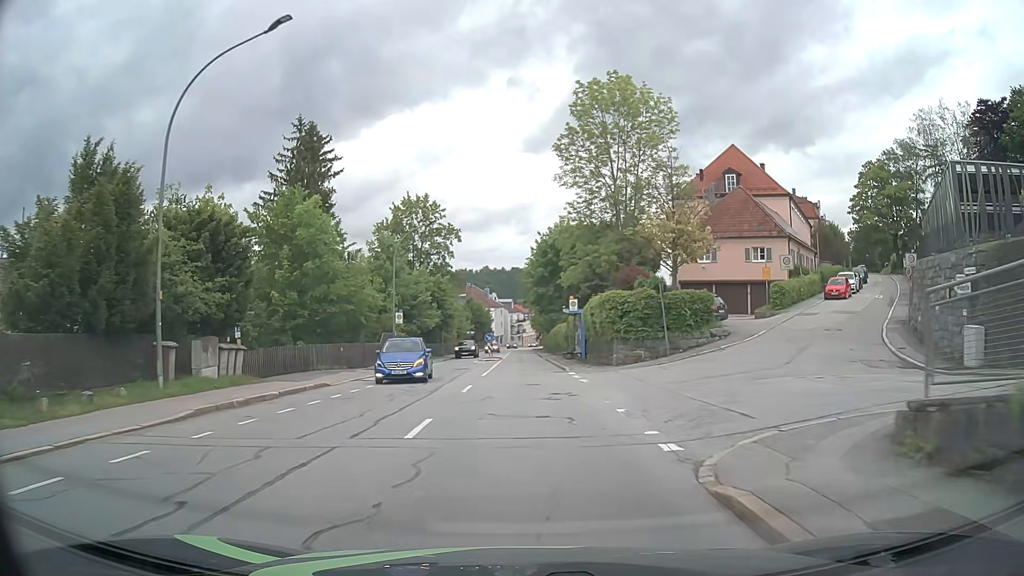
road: tertiary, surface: asphalt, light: Day
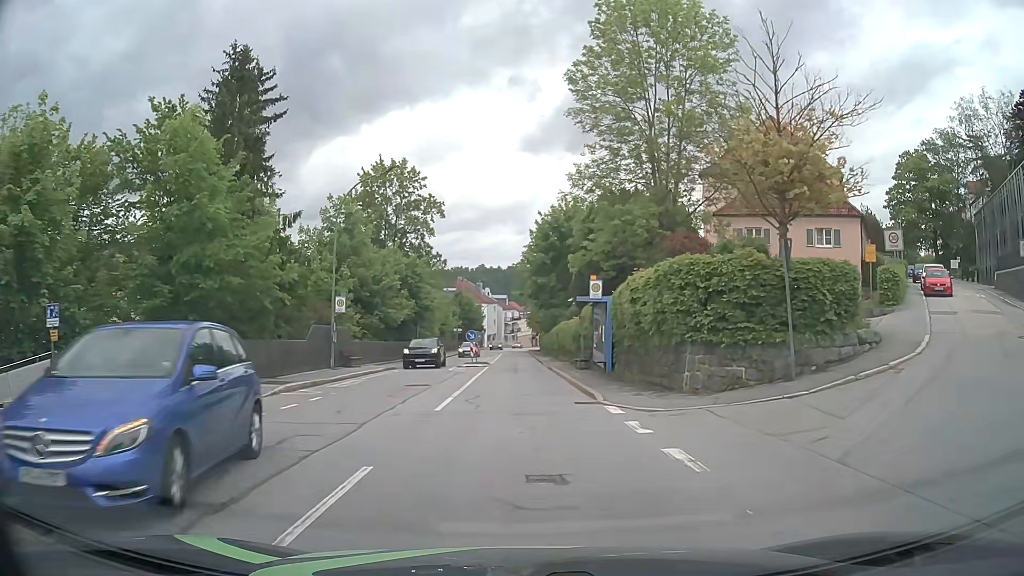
(0.0, +13.1) m; +1°
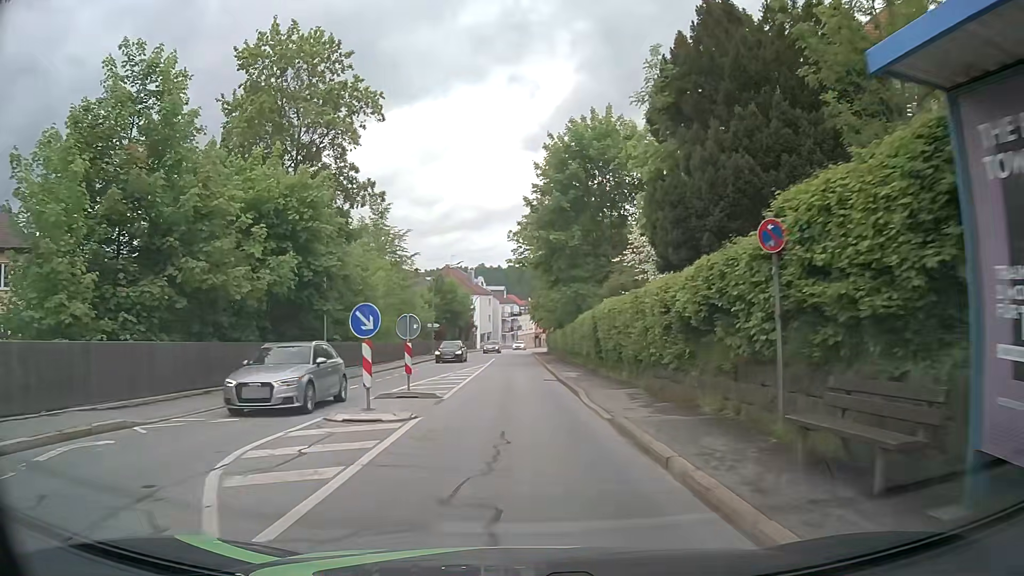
(0.0, +25.9) m; 0°
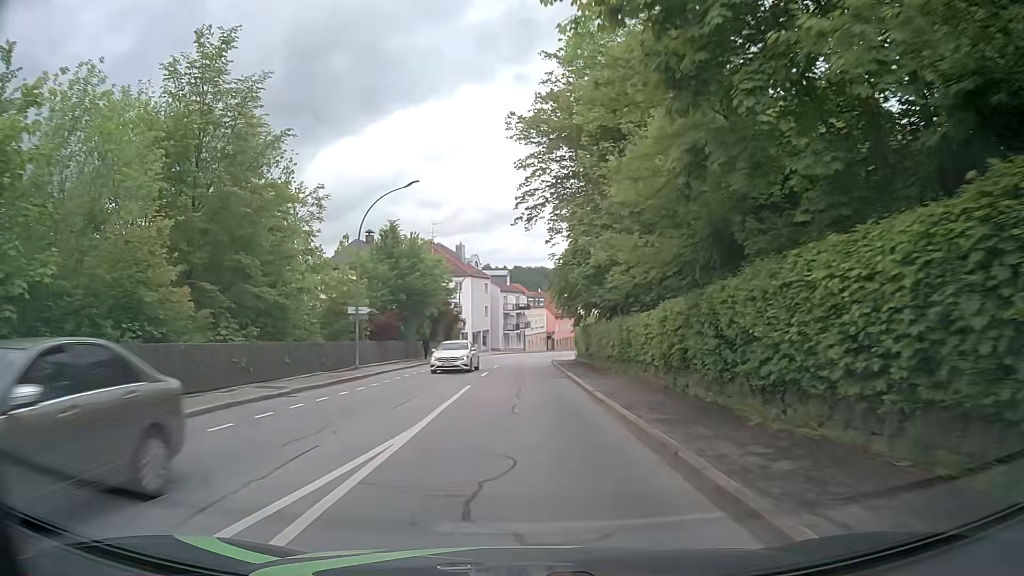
(-0.5, +32.9) m; -1°
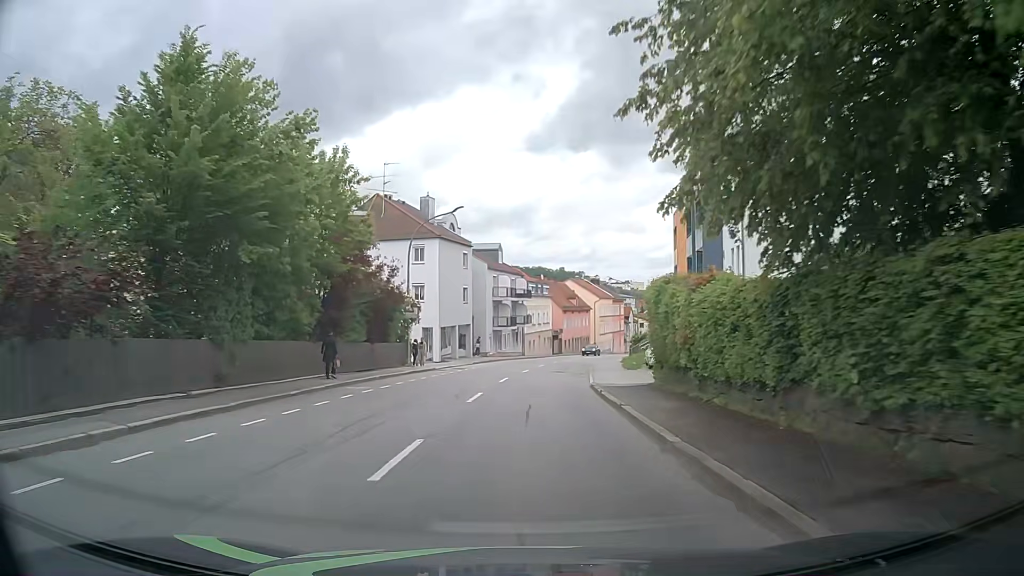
(0.0, +29.5) m; 0°
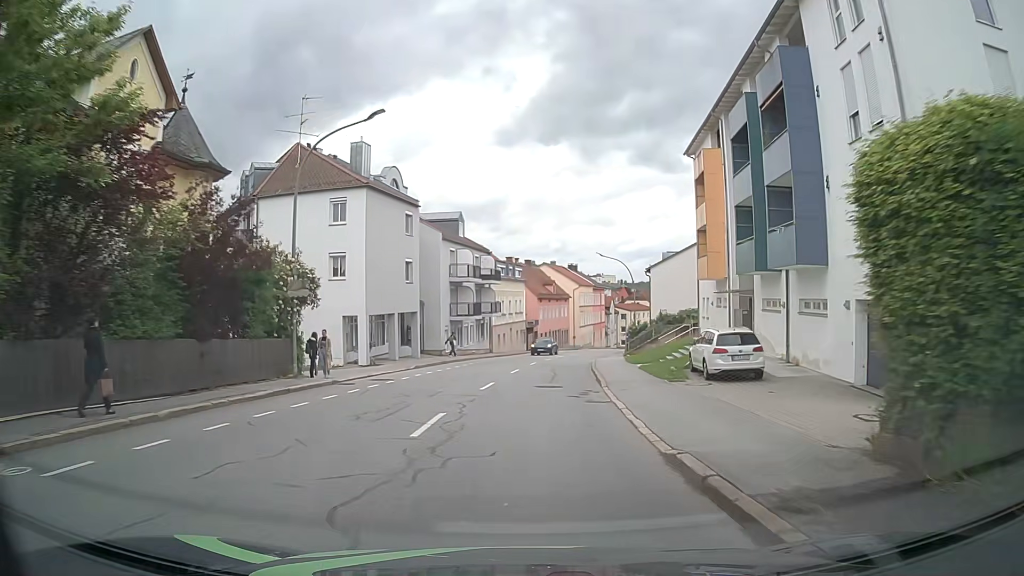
(+0.3, +15.0) m; +3°
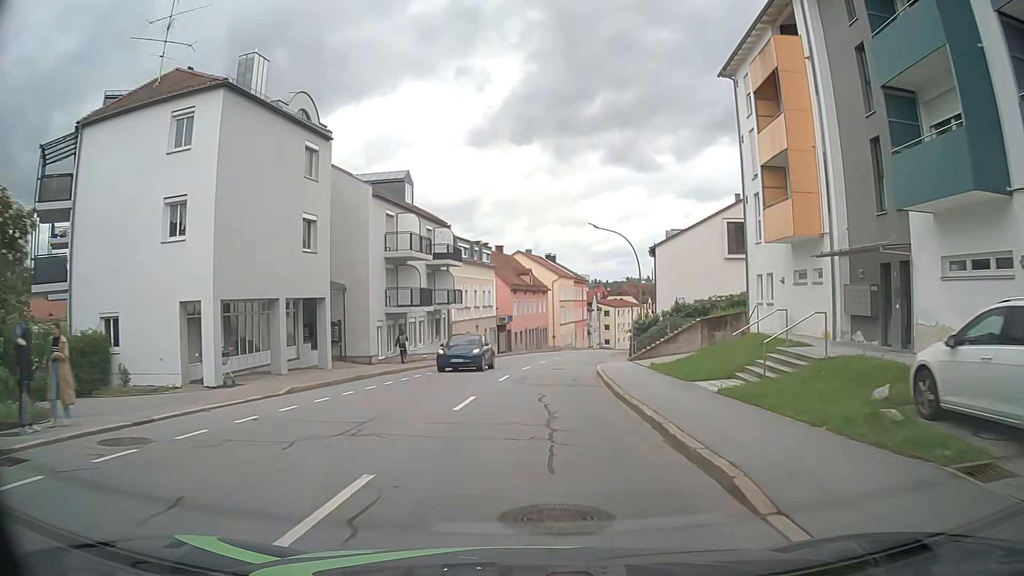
(+0.3, +14.7) m; +2°
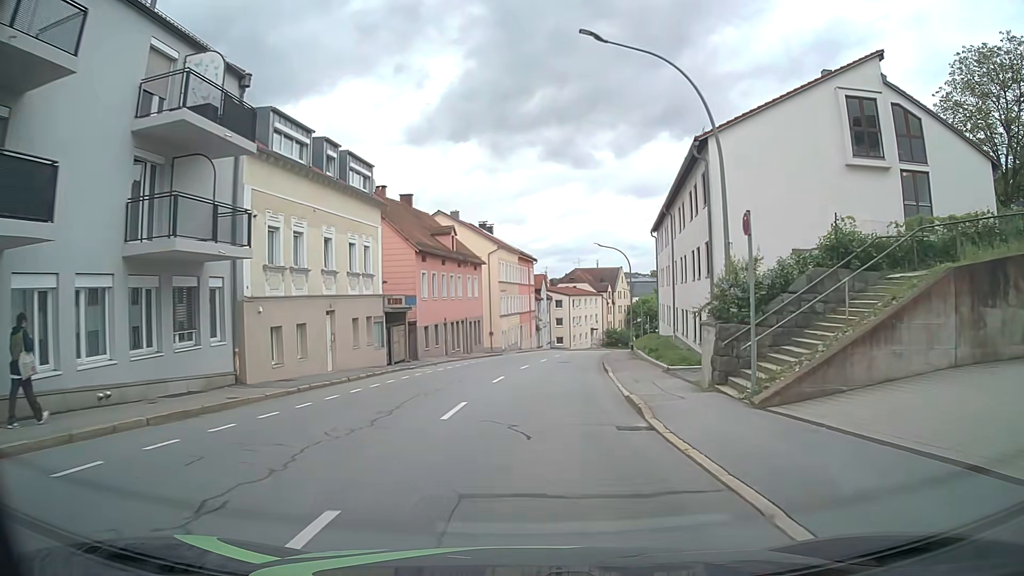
(+1.3, +28.3) m; +5°
(0, +10) (+1, +20) (+1, +30) (+3, +40) (+4, +50) (+5, +60) (+7, +70) (+9, +79) (+11, +89) (+15, +98) m
